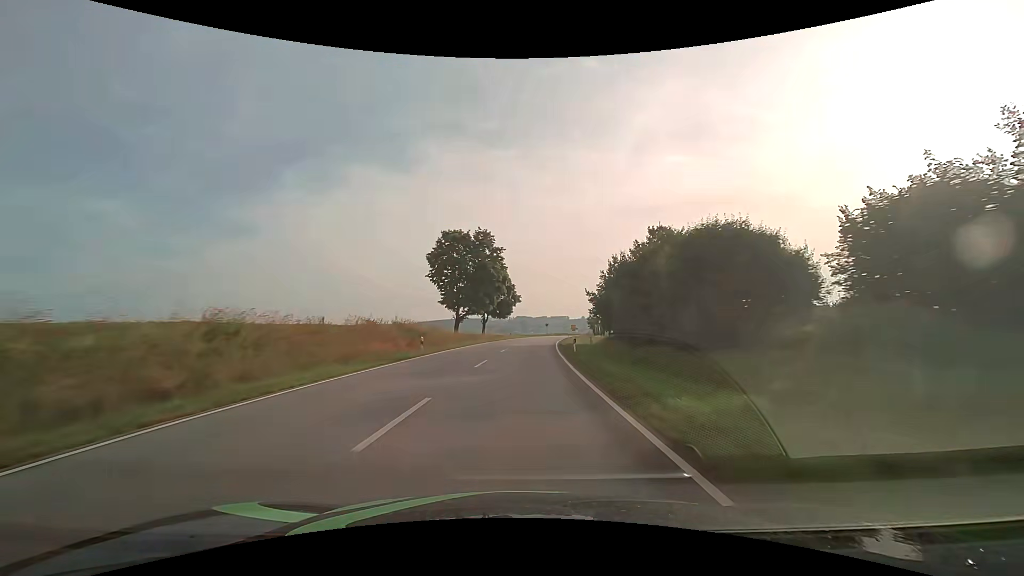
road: secondary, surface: asphalt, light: Day
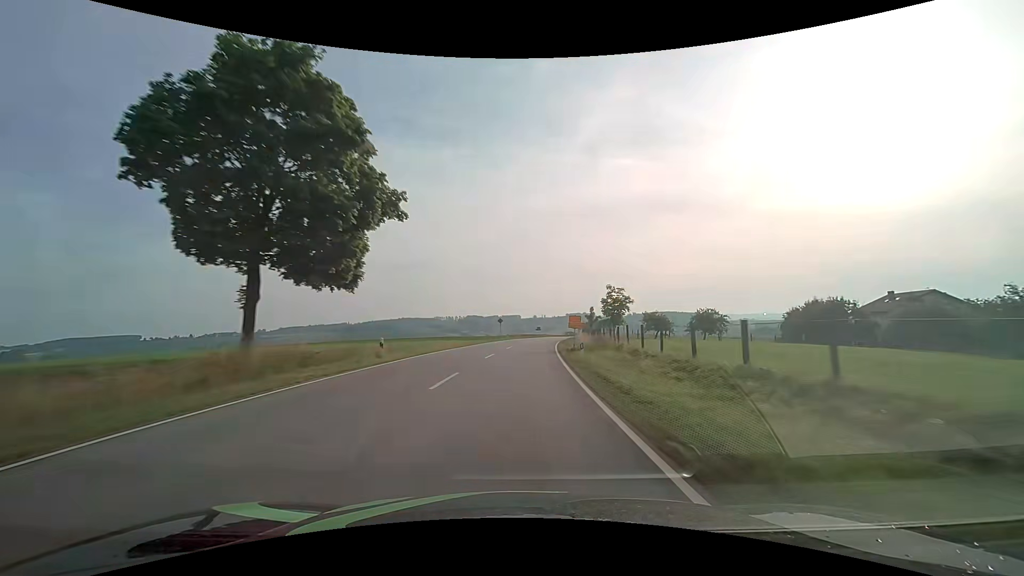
(+2.6, +53.9) m; +5°
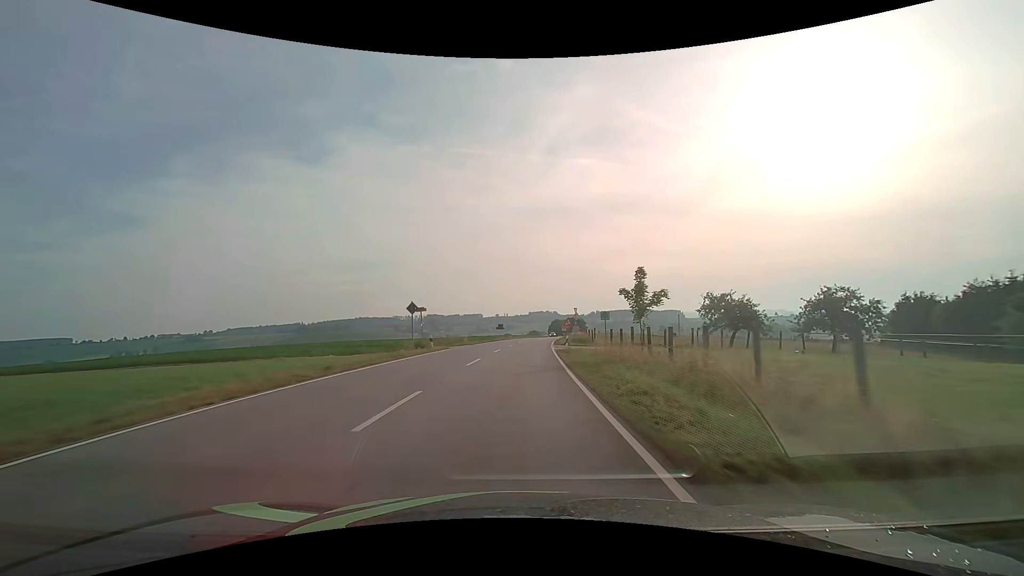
(+1.7, +40.5) m; +4°
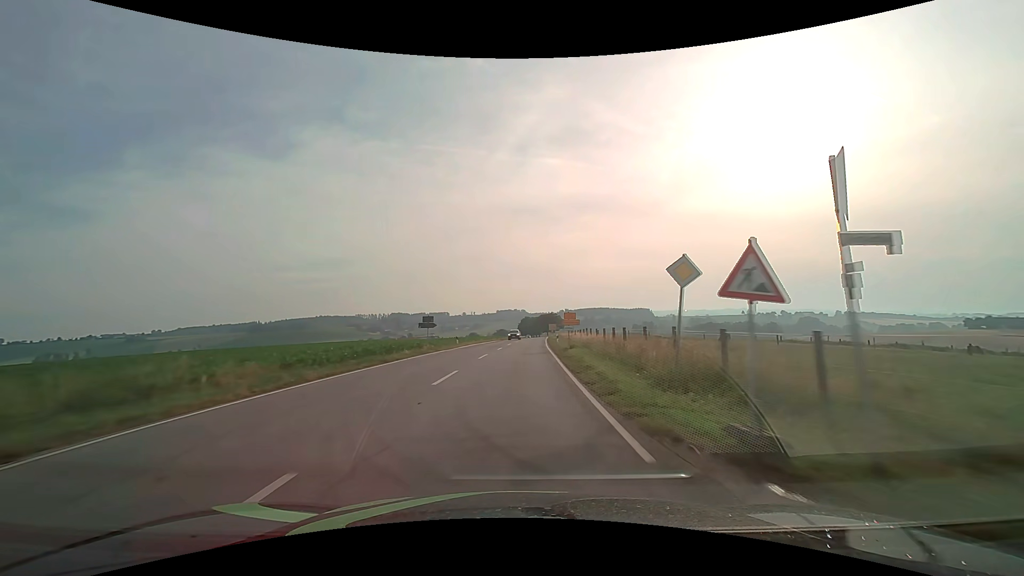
(+1.3, +39.8) m; +4°
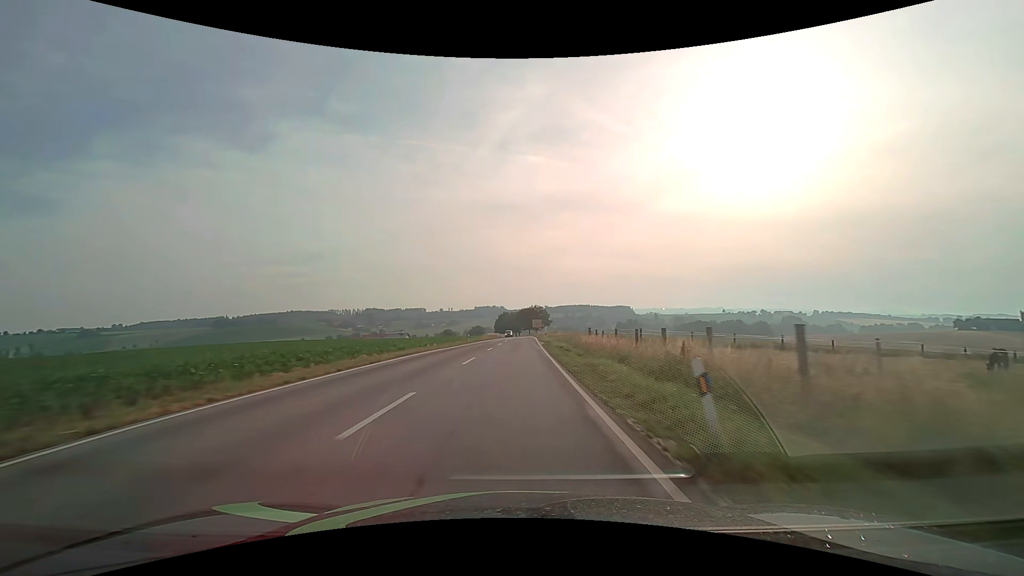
(+1.0, +38.7) m; +3°
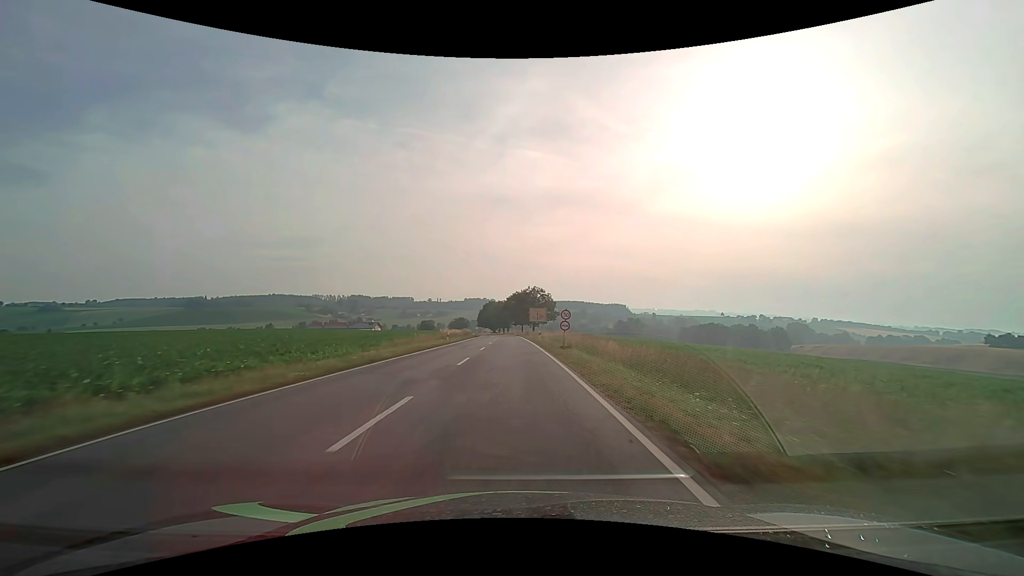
(+0.6, +60.5) m; +1°
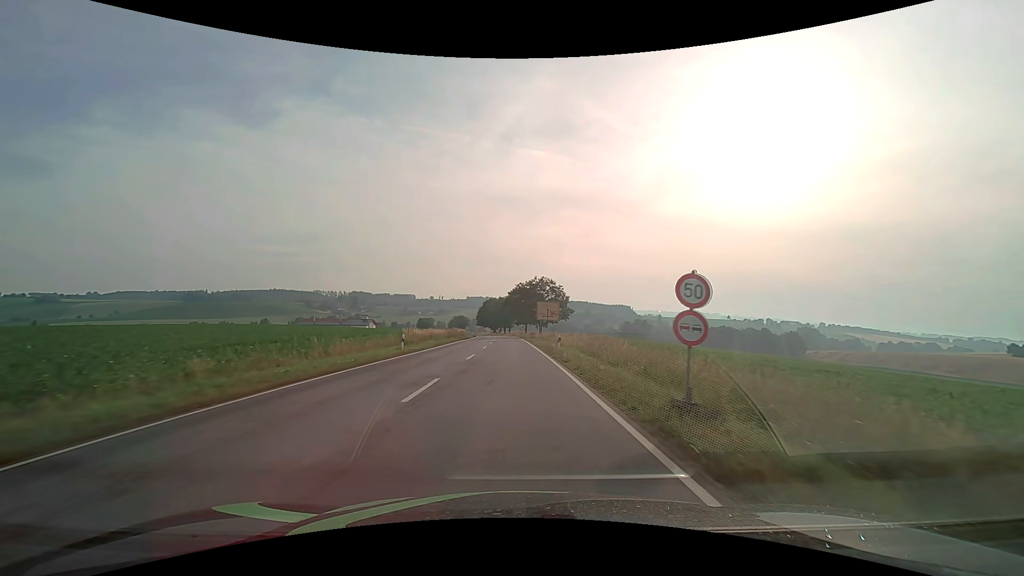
(-0.1, +20.1) m; 0°
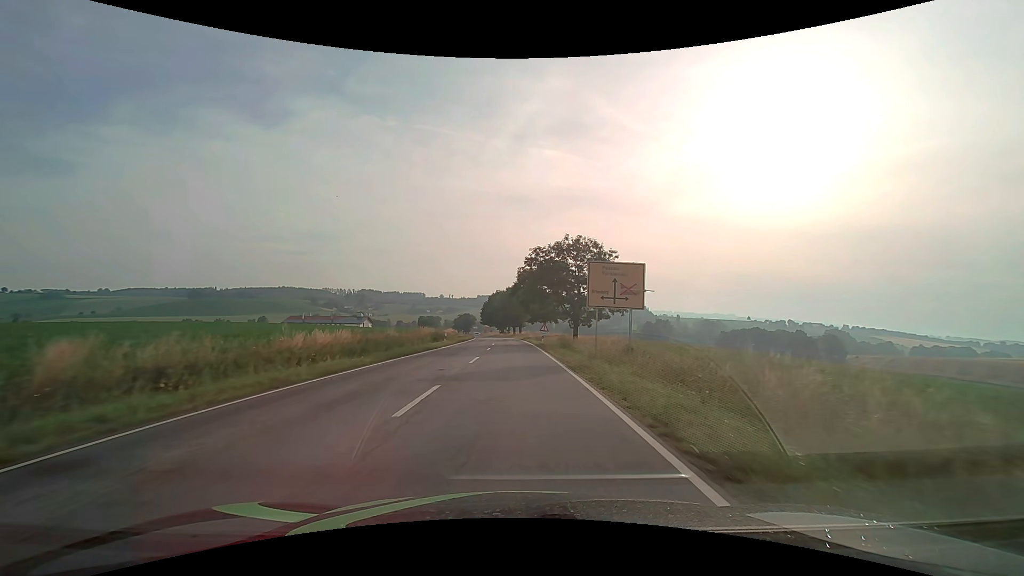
(-0.3, +37.3) m; -1°
(0, +10) (0, +20) (0, +30) (0, +40) (-1, +50) (-1, +60) (-1, +70) (-2, +80) (-2, +90) (-3, +100) m
